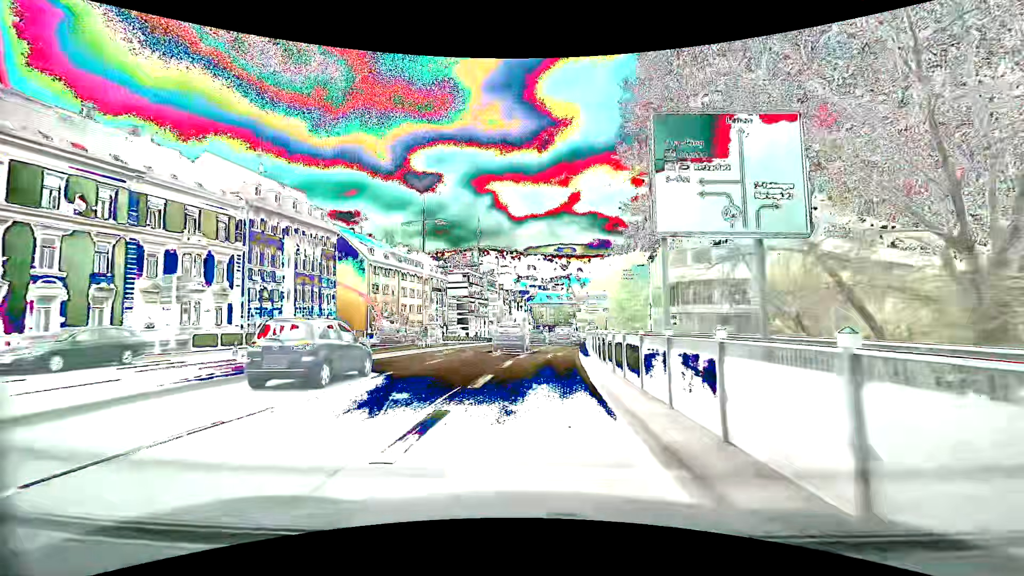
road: primary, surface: asphalt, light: Day
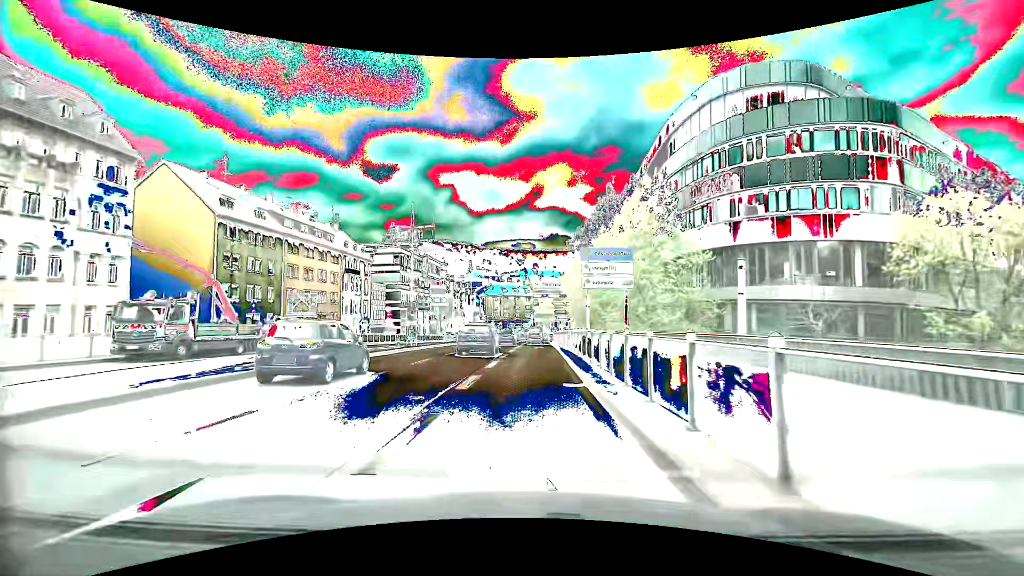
(+1.1, +24.4) m; +5°
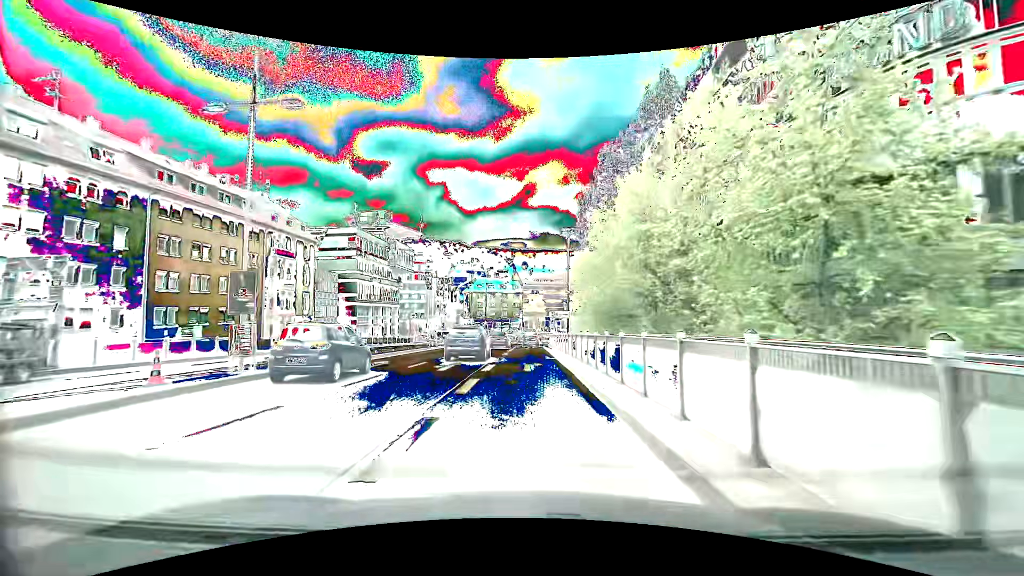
(+0.2, +18.1) m; +2°
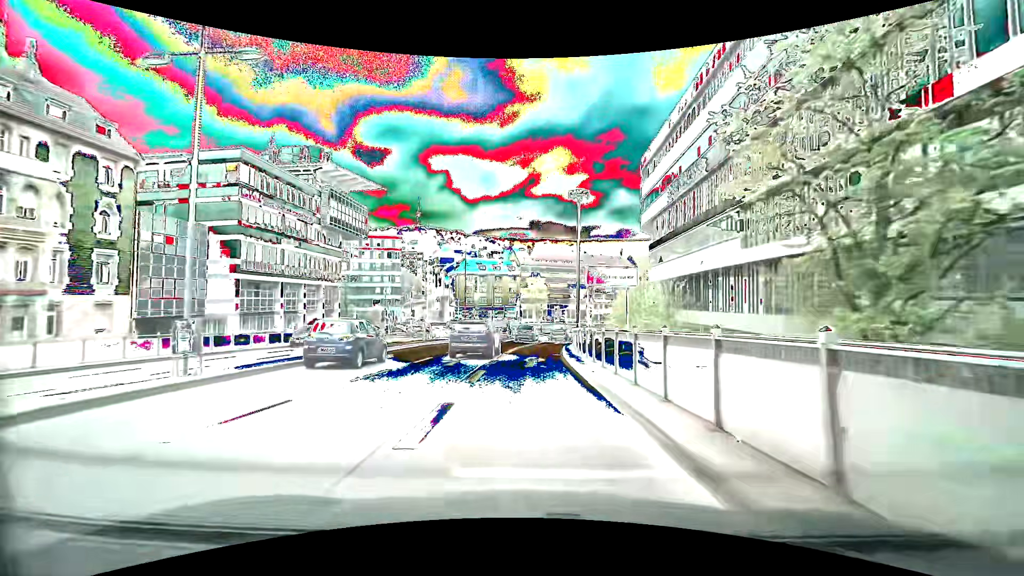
(0.0, +30.1) m; +1°
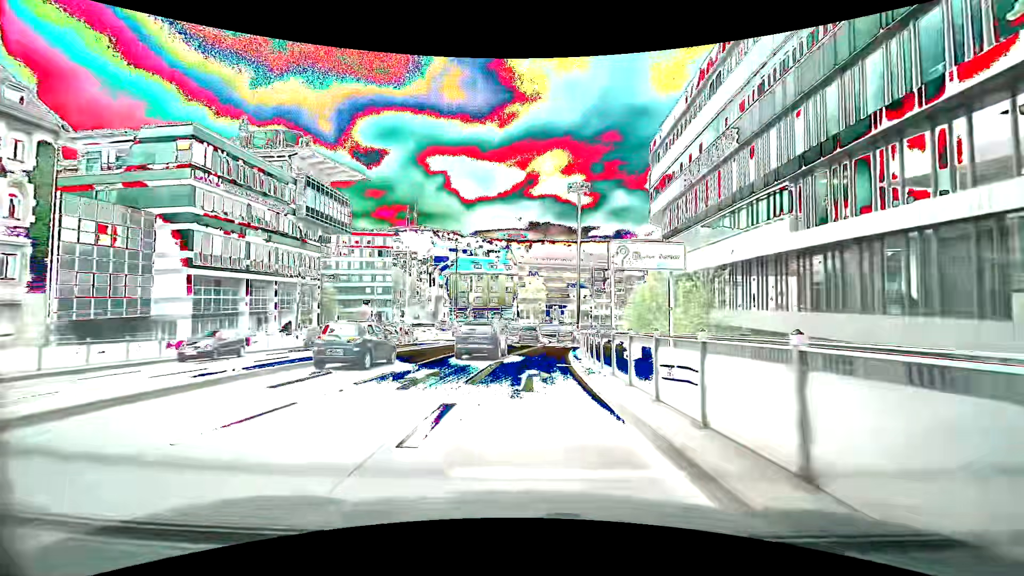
(0.0, +5.9) m; 0°
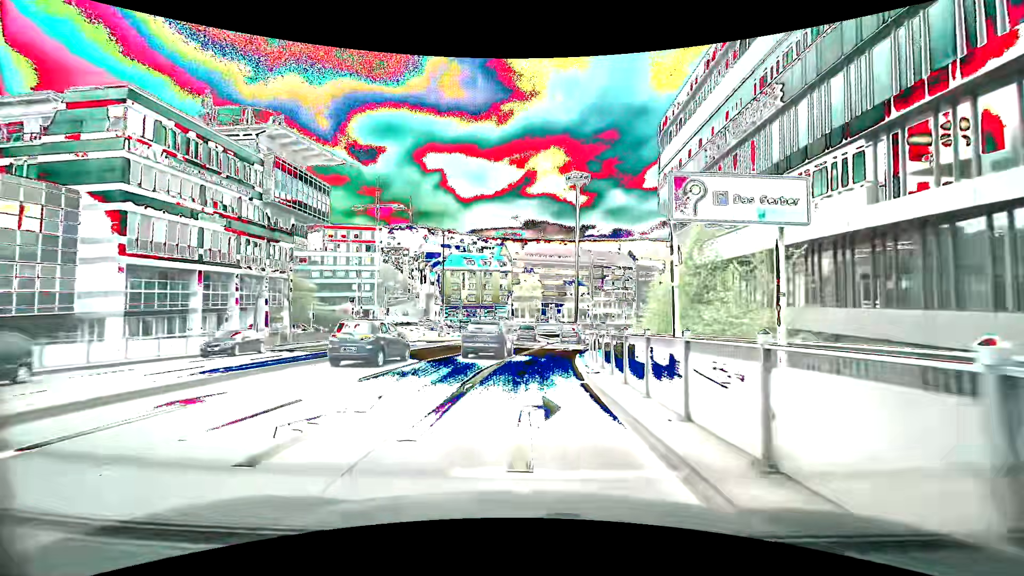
(0.0, +5.9) m; +1°
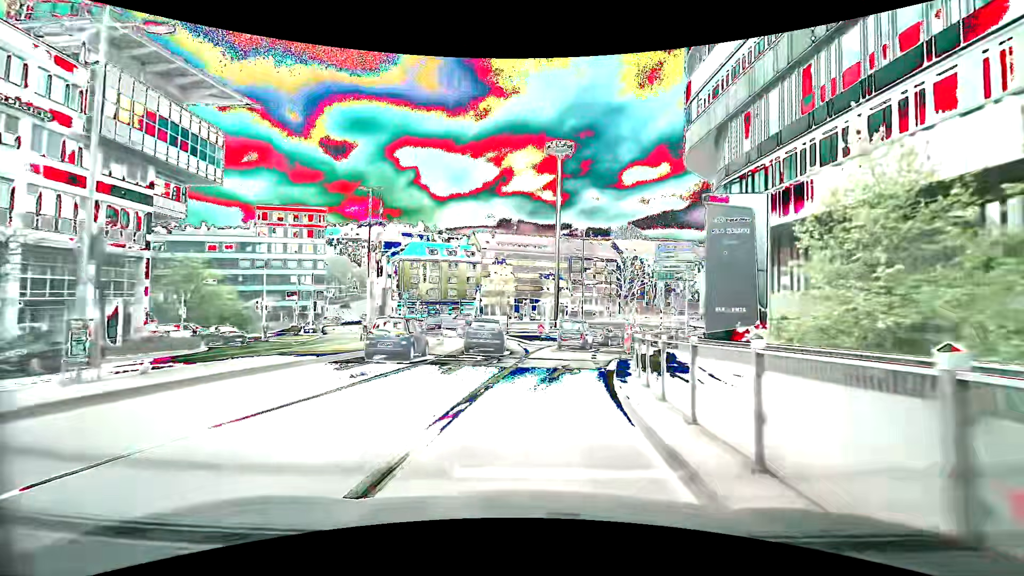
(+0.3, +16.4) m; +3°
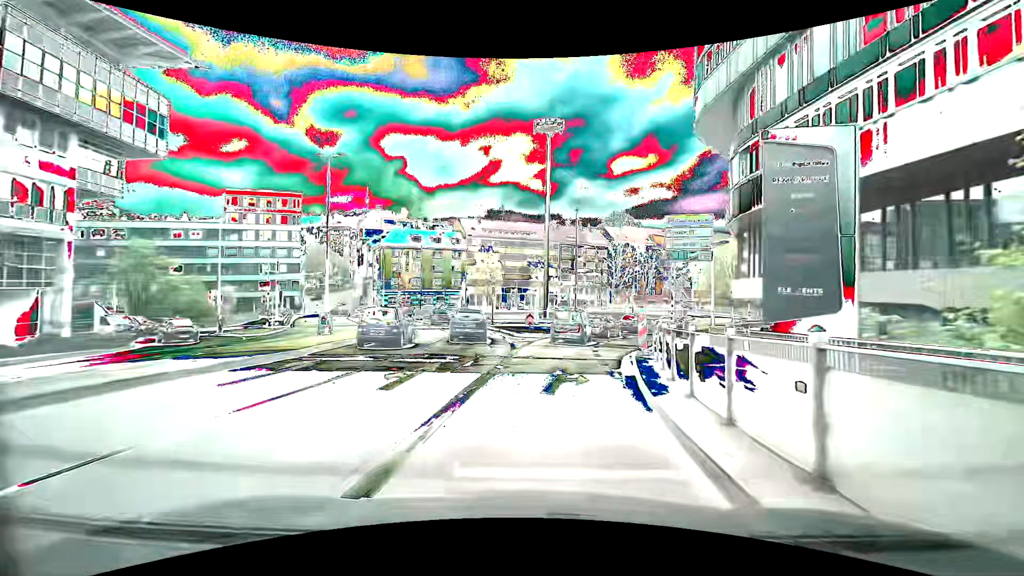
(0.0, +4.8) m; 0°
